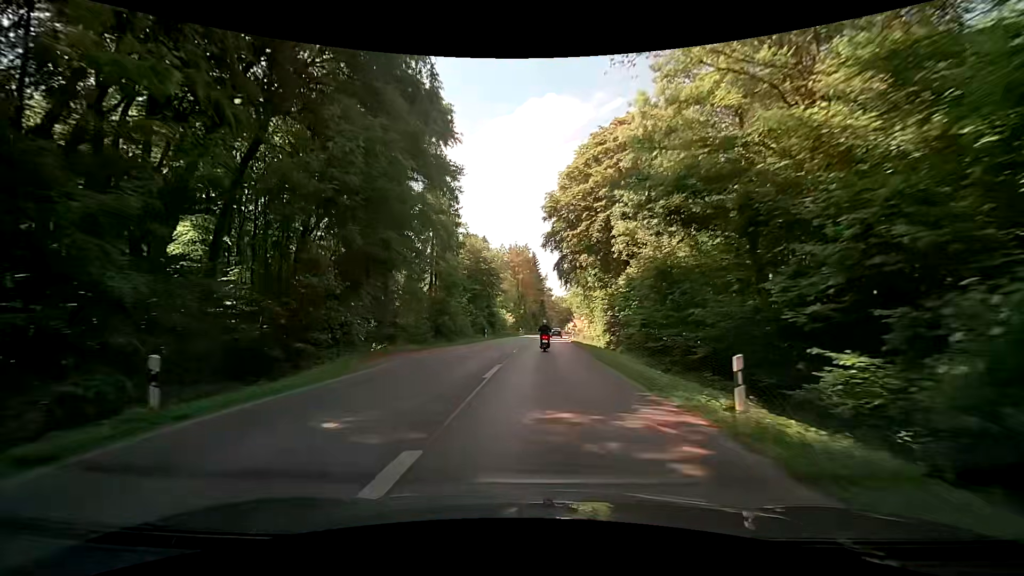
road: secondary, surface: asphalt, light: Day
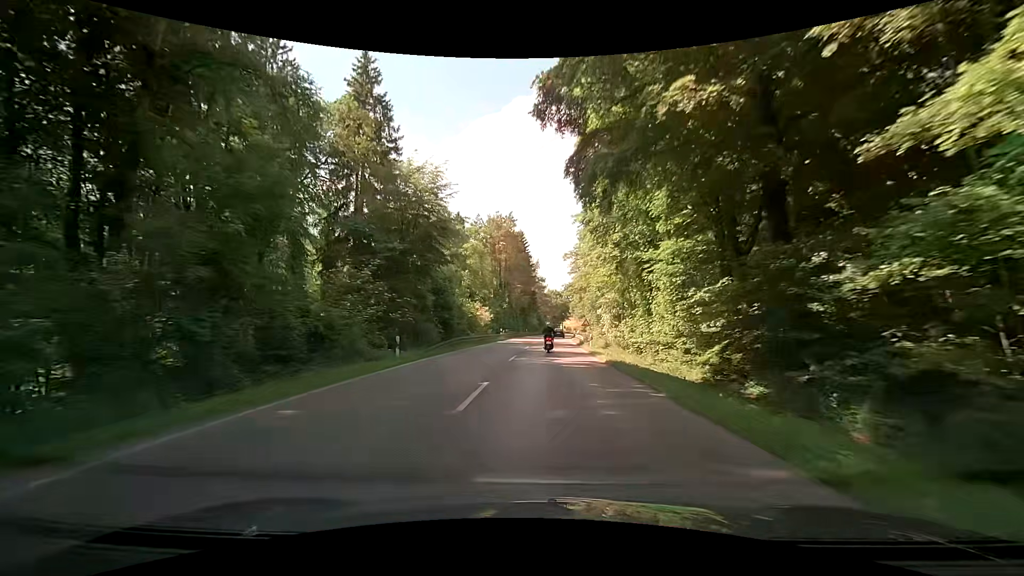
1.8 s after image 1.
(+0.2, +29.0) m; +1°
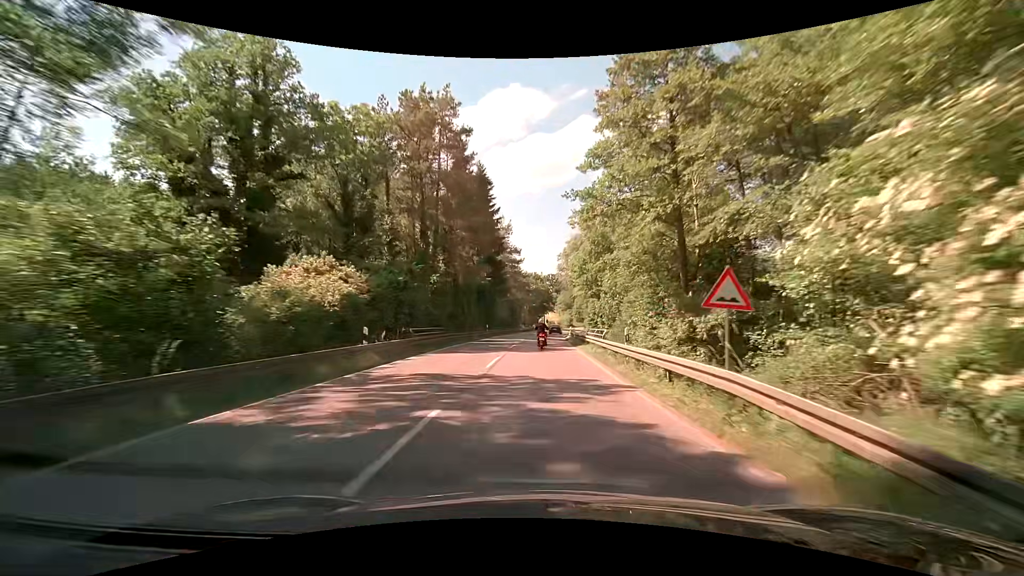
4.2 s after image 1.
(+0.7, +40.5) m; +2°
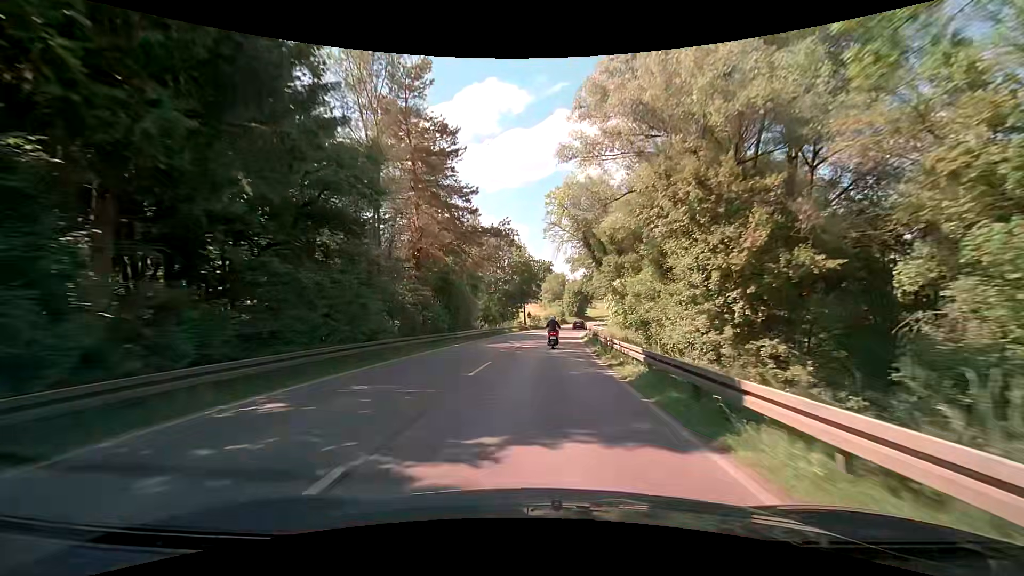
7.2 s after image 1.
(+1.1, +51.1) m; +3°
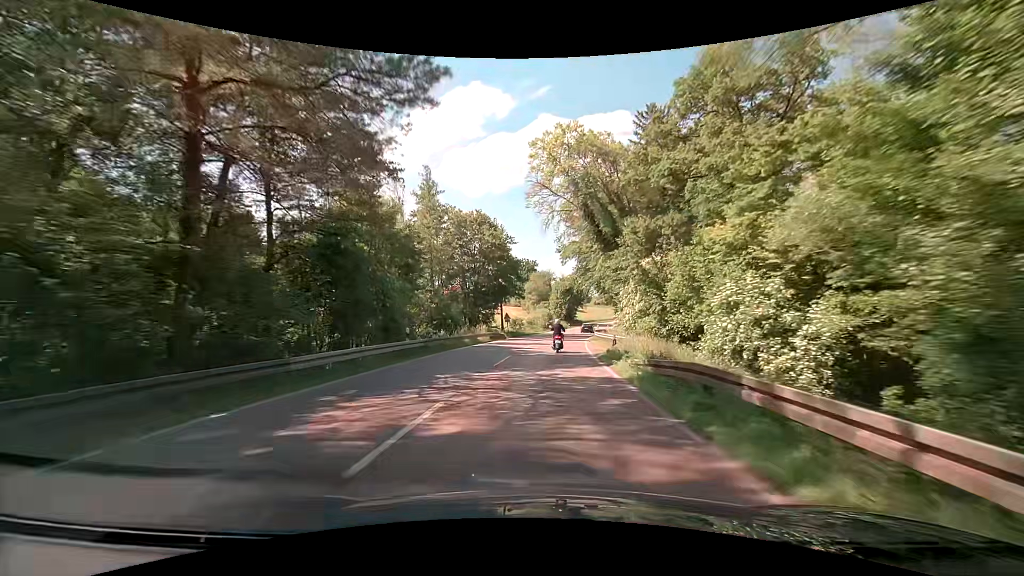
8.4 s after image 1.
(+0.2, +20.1) m; +1°
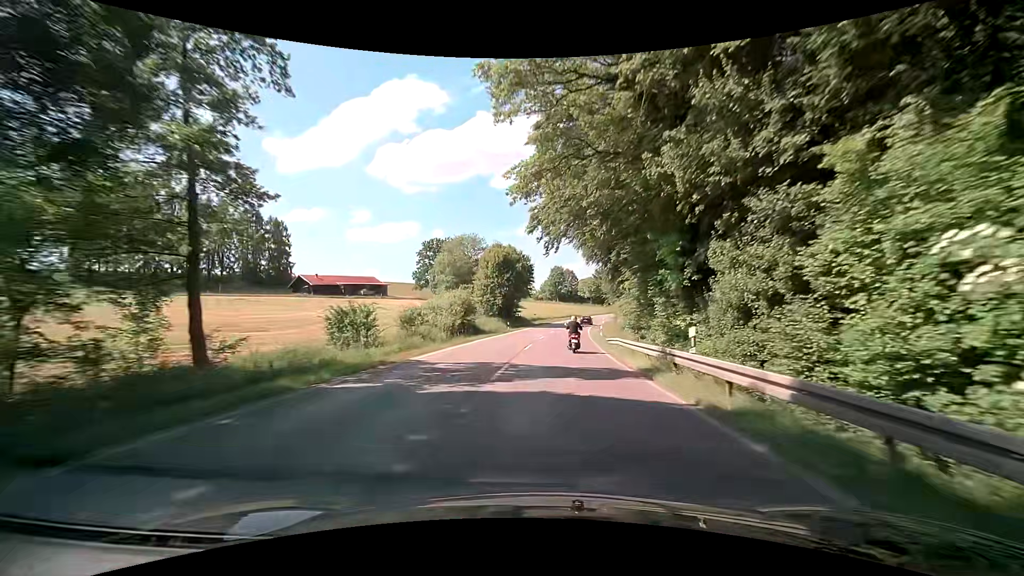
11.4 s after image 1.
(+2.8, +53.0) m; +7°
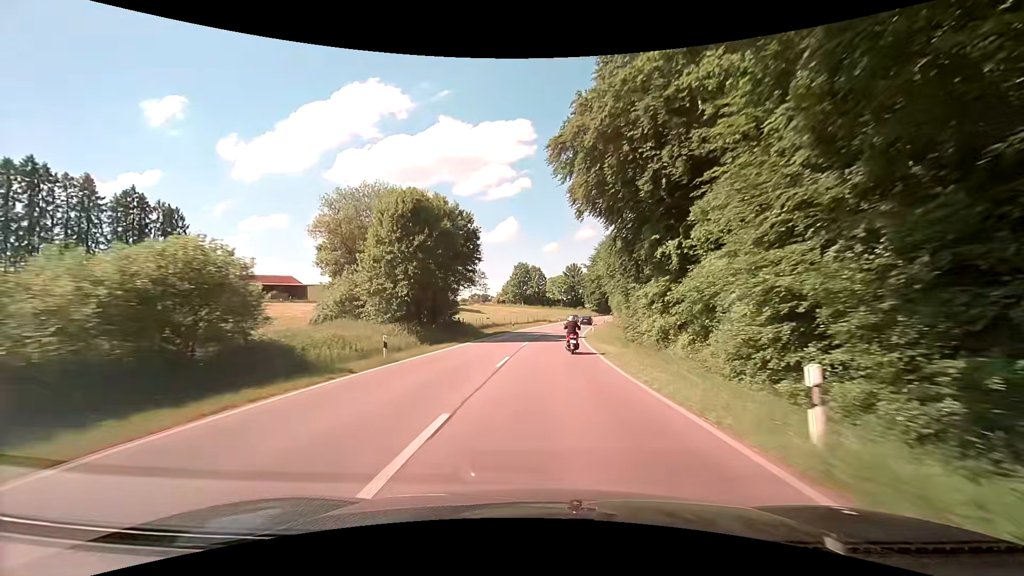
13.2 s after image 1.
(+1.5, +32.0) m; +5°
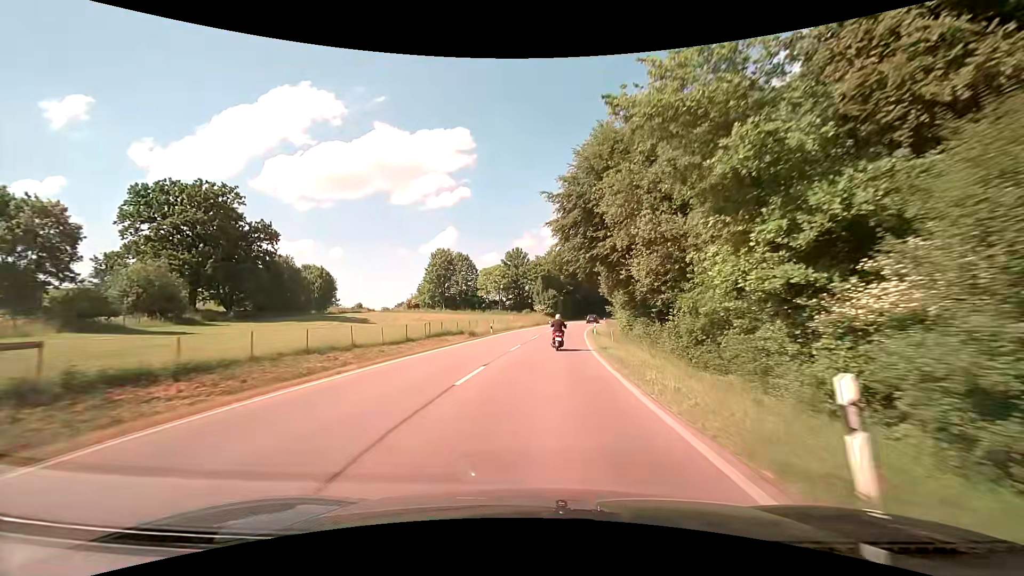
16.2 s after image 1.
(+2.7, +52.4) m; +6°
(0, +10) (+1, +20) (+1, +30) (+2, +40) (+3, +50) (+4, +60) (+6, +70) (+7, +80) (+9, +89) (+12, +99) m
